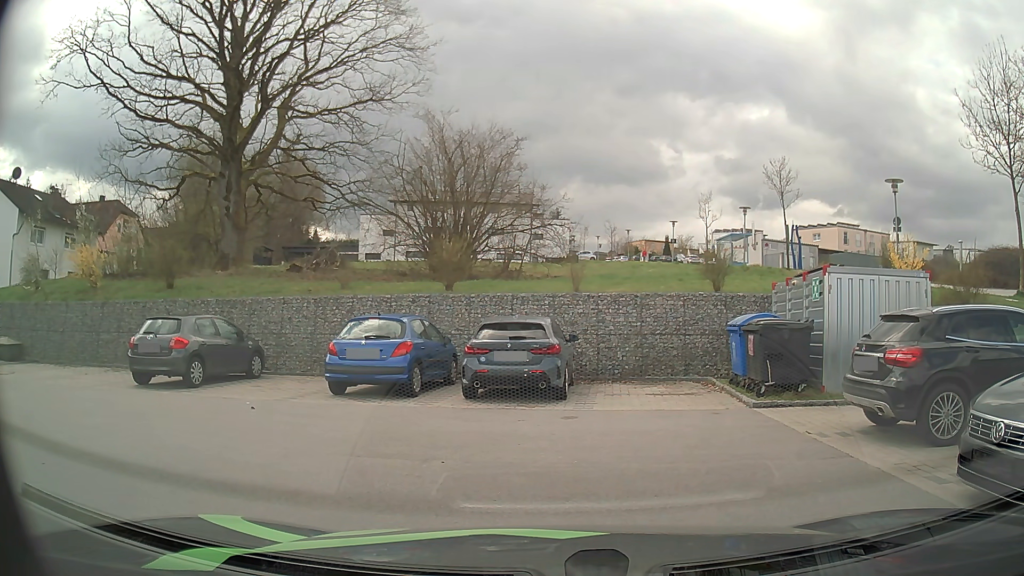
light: Day
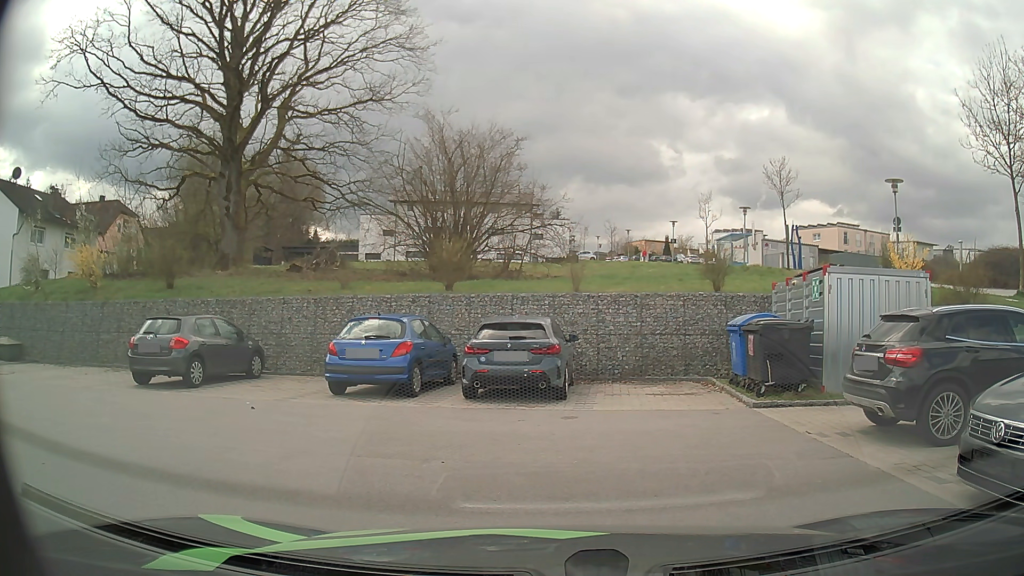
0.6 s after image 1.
(0.0, 0.0) m; 0°
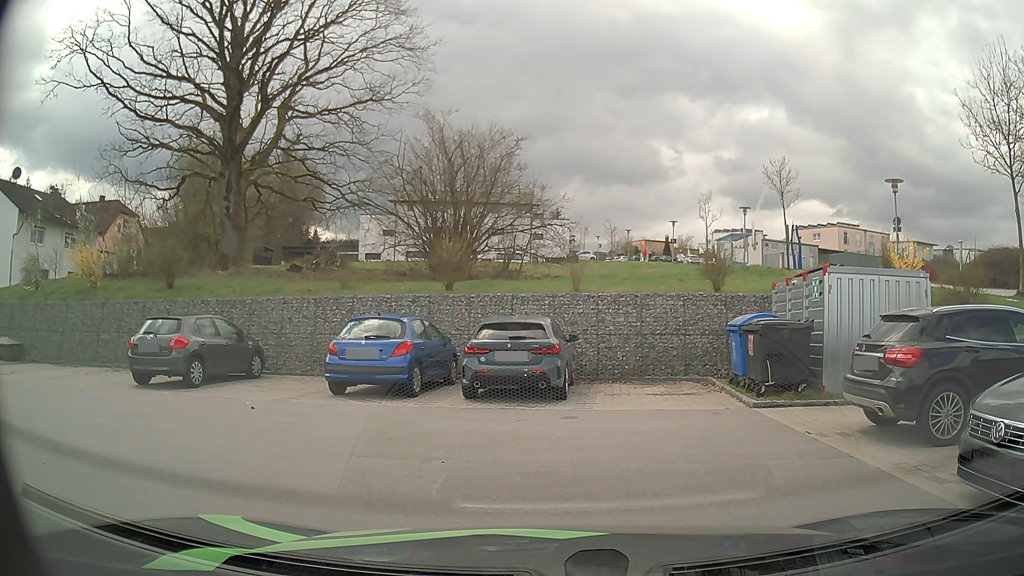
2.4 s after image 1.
(0.0, 0.0) m; 0°
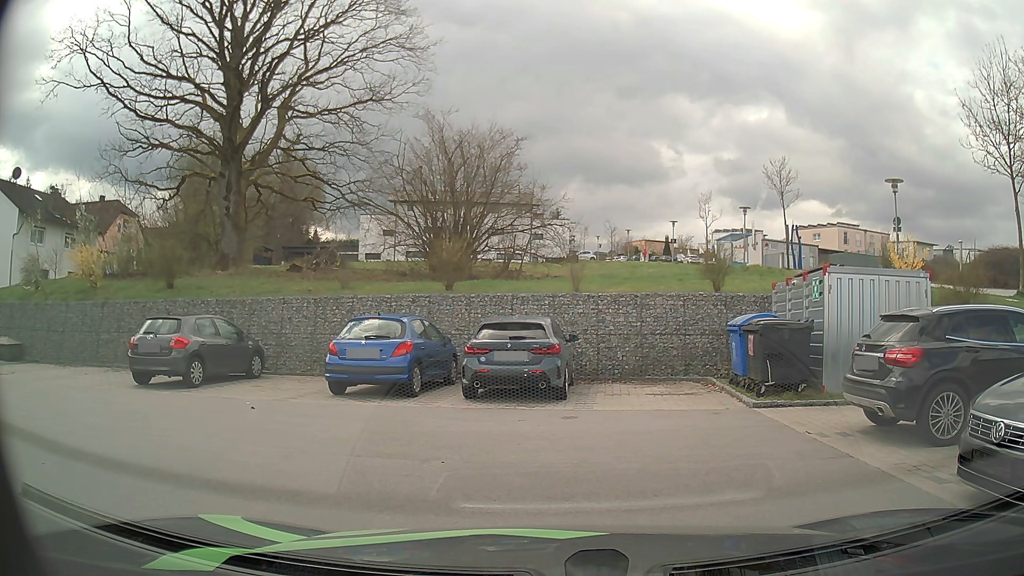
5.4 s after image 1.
(0.0, 0.0) m; 0°
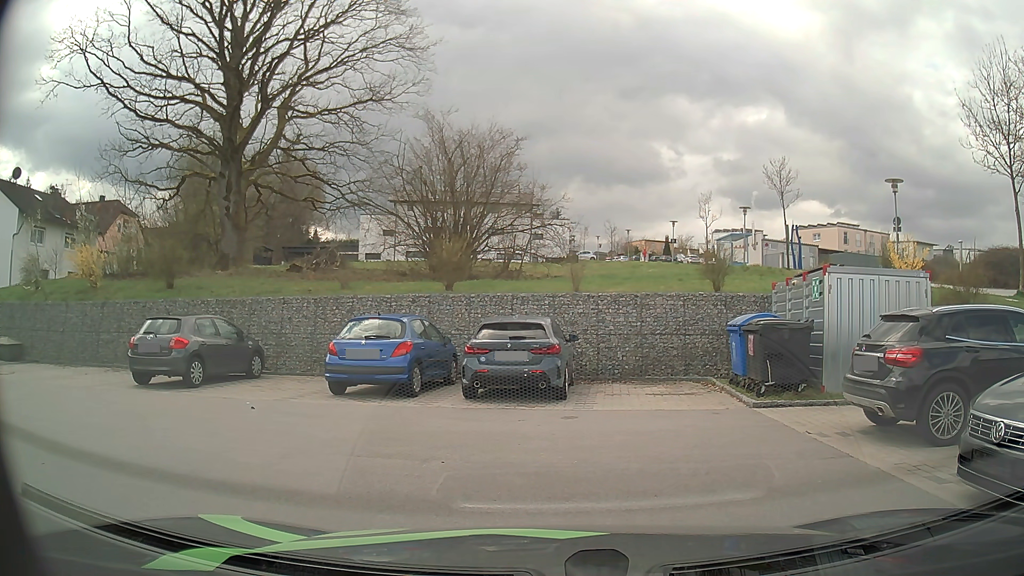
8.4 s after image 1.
(0.0, 0.0) m; 0°
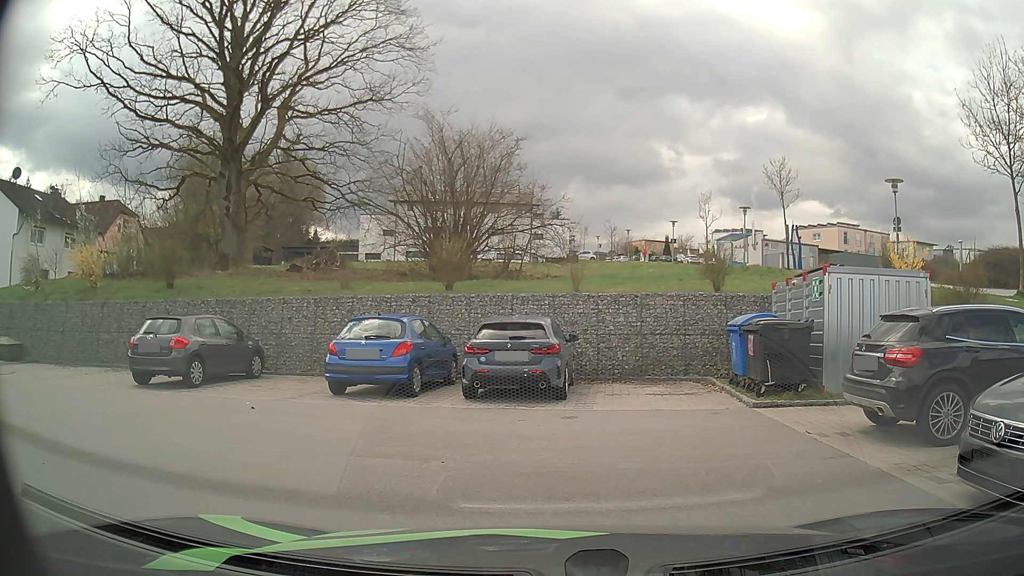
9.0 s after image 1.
(0.0, 0.0) m; 0°
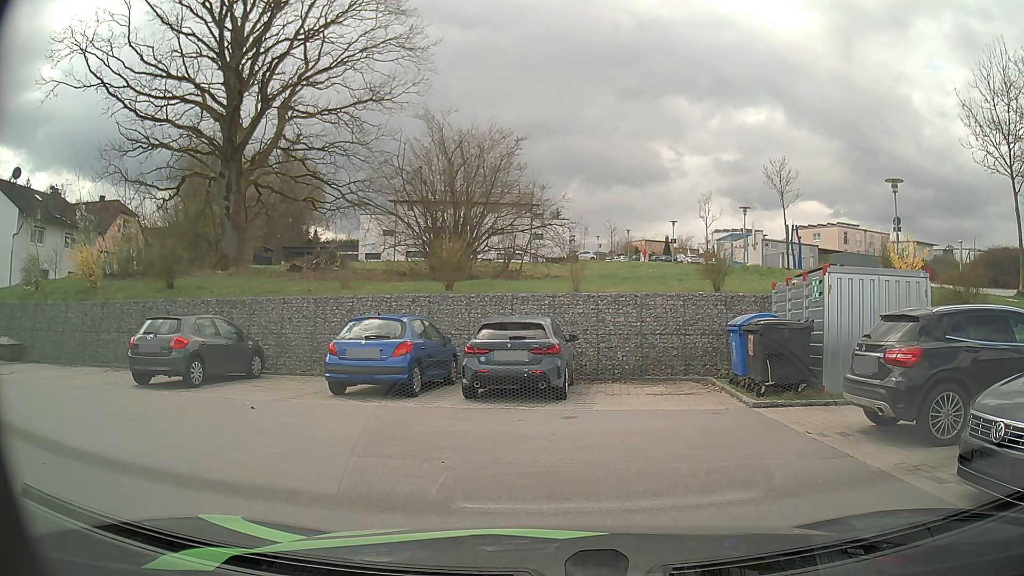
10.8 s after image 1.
(0.0, 0.0) m; 0°
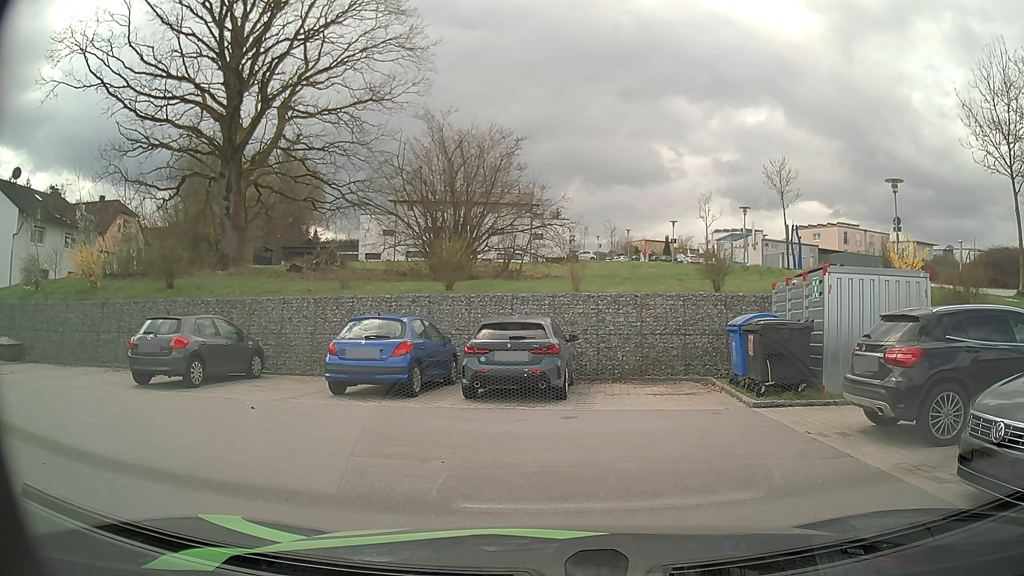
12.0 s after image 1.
(0.0, 0.0) m; 0°
